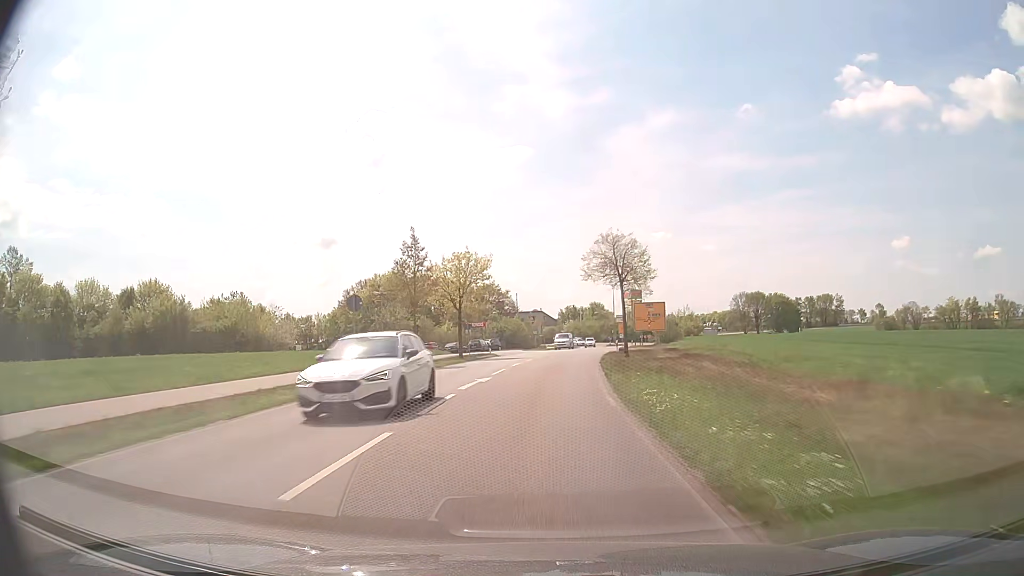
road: tertiary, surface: asphalt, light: Day
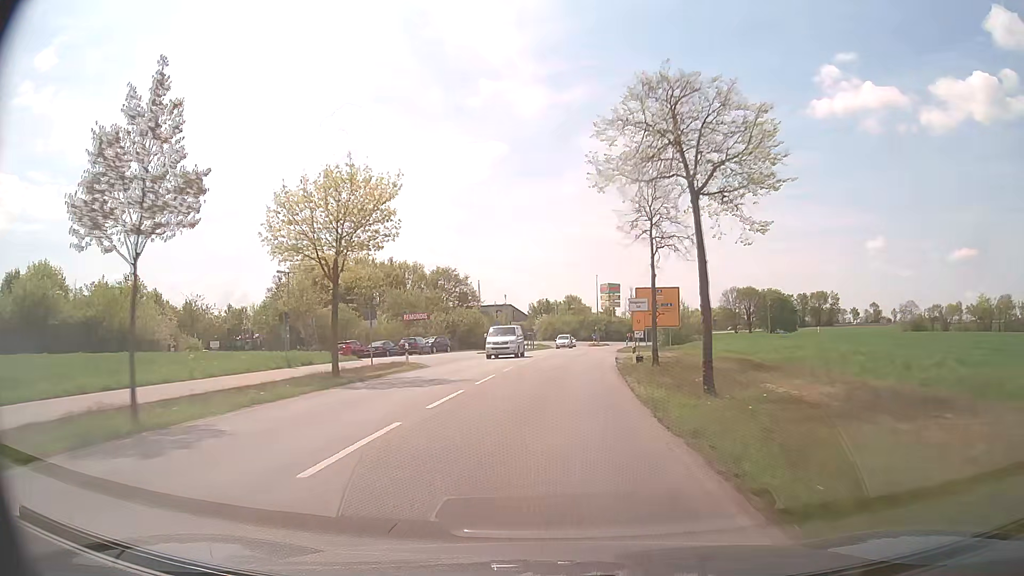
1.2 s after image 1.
(+0.3, +22.8) m; +2°
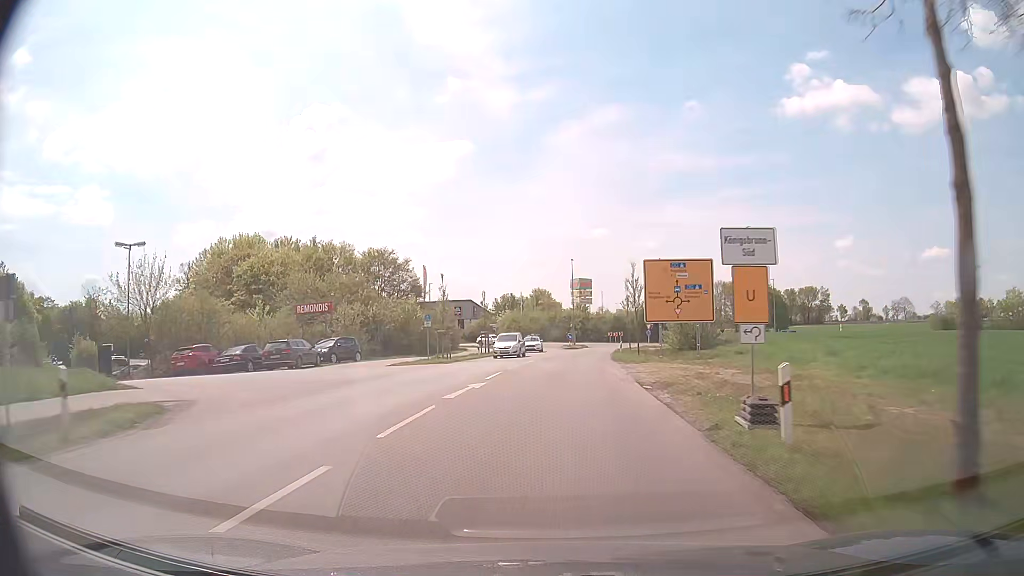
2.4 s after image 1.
(+0.6, +20.8) m; +3°
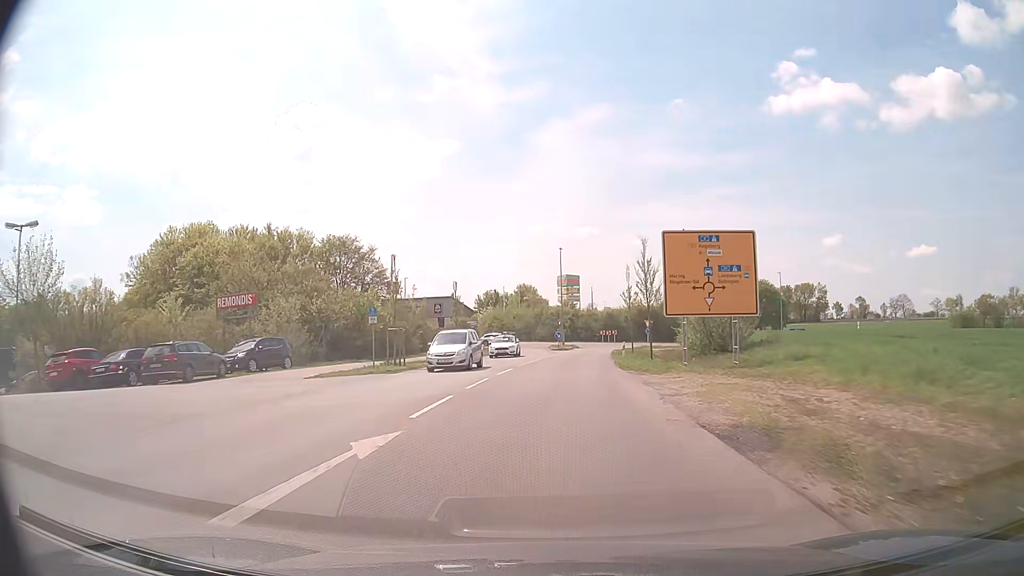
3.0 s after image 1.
(+0.1, +9.6) m; +2°
